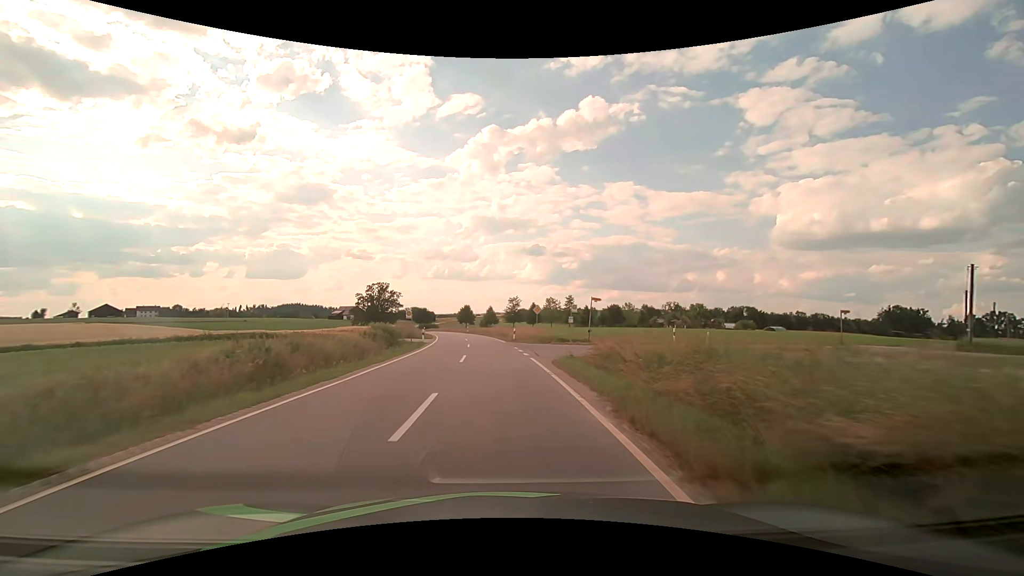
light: Day
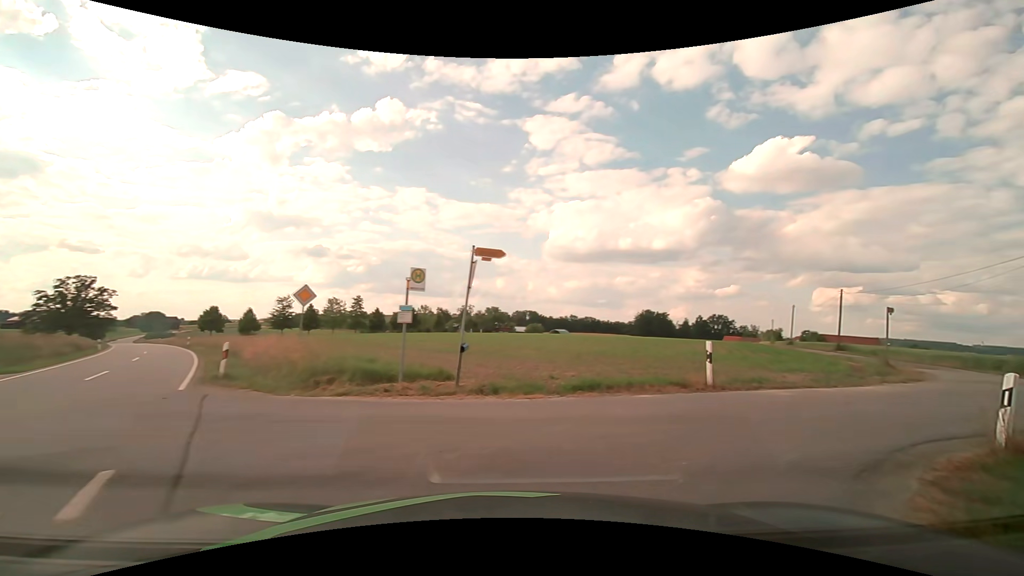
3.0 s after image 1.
(+1.0, +22.4) m; +23°
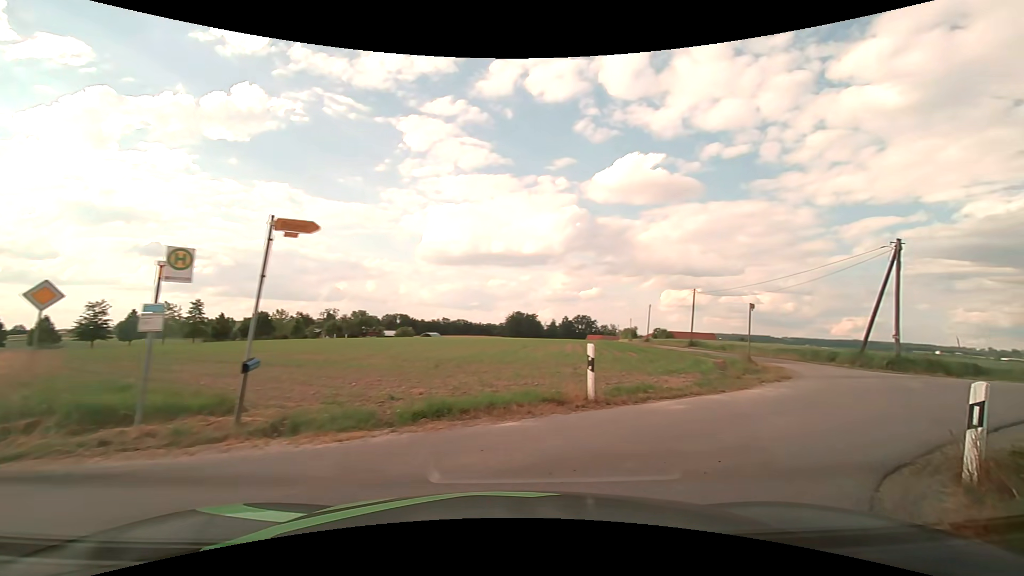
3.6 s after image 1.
(+0.4, +3.0) m; +15°
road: unclassified
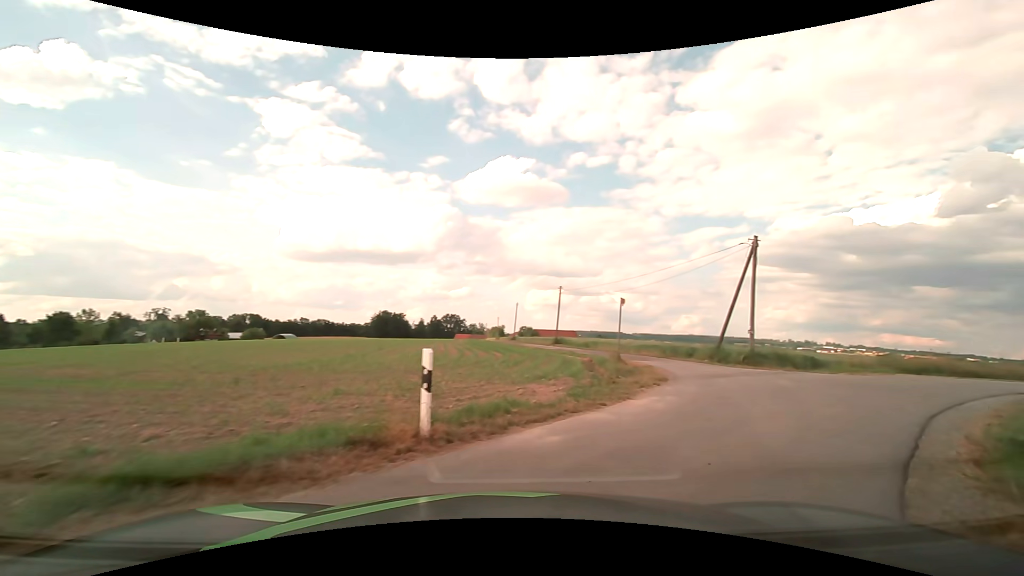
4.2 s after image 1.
(+0.4, +3.1) m; +14°
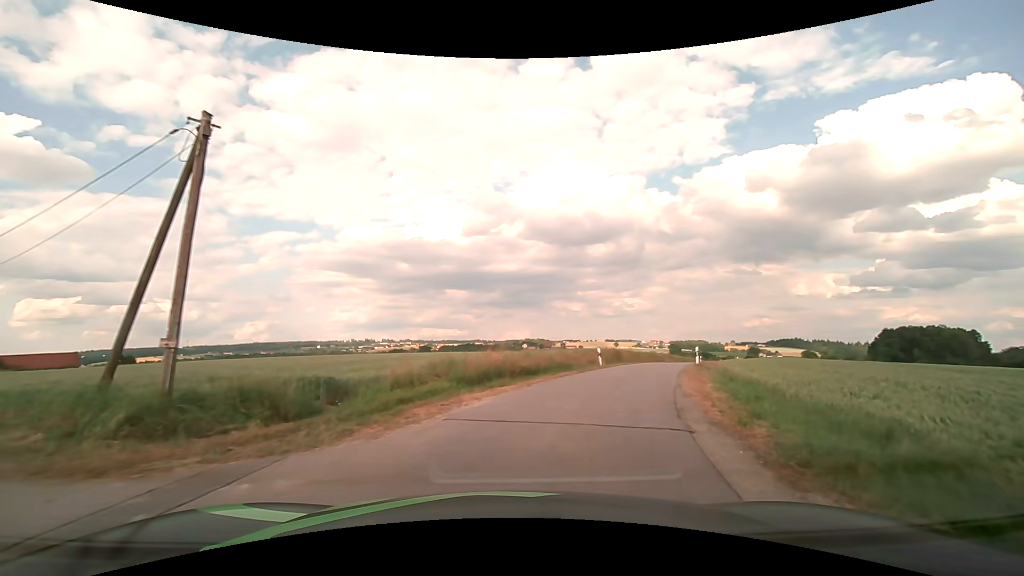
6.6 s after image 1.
(+7.2, +12.3) m; +48°
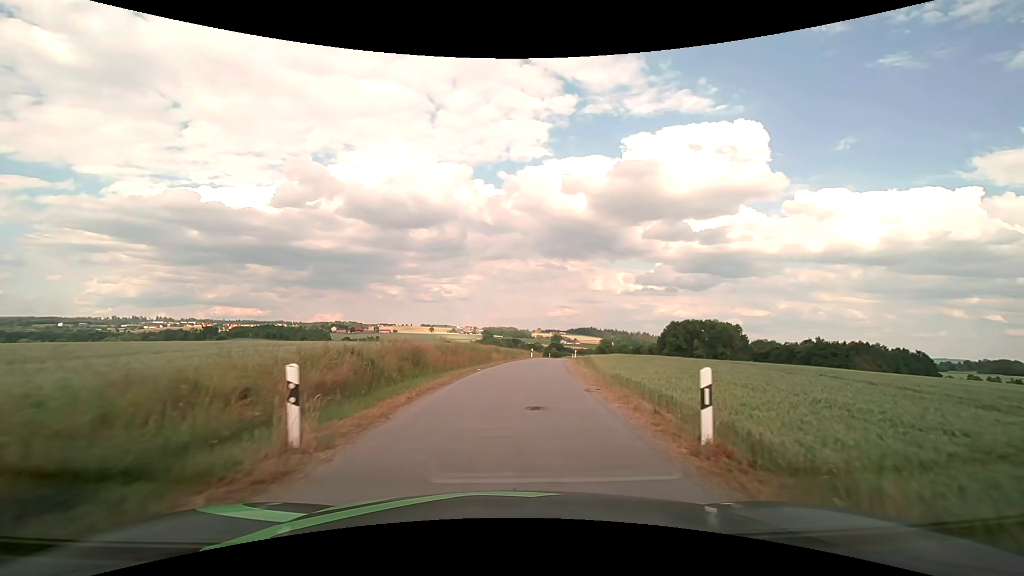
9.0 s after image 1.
(+4.5, +21.0) m; +21°
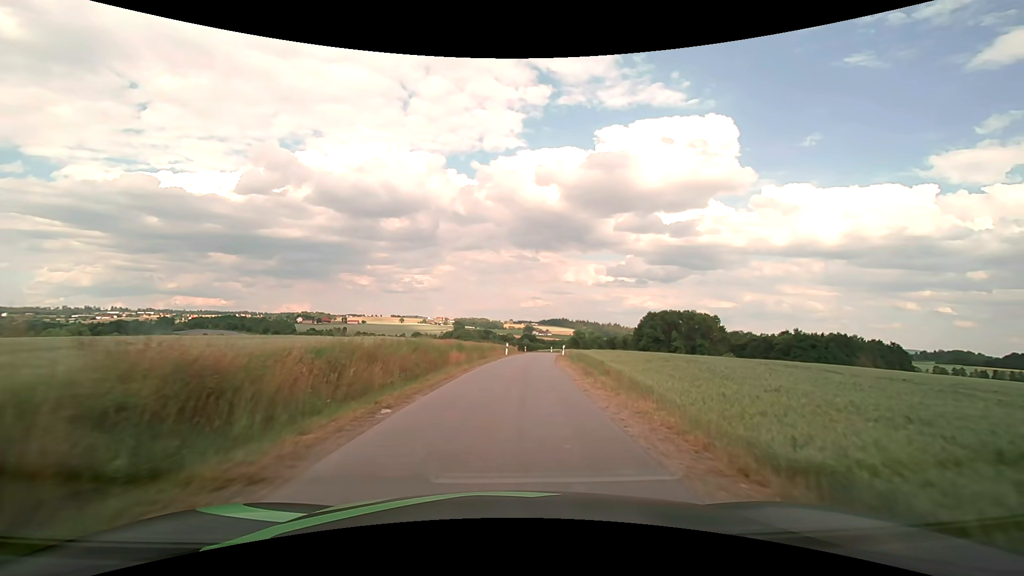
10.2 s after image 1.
(+0.3, +13.5) m; +3°
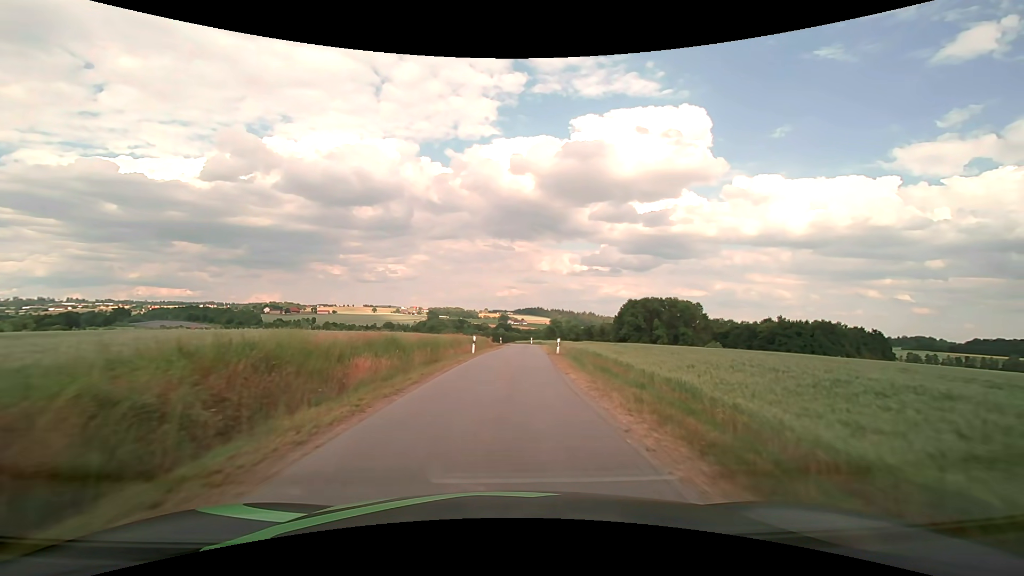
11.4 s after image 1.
(+0.4, +14.3) m; +3°
(0, +10) (0, +20) (+1, +30) (+2, +40) (+2, +50) (+3, +60) (+3, +70) (+2, +80) (-1, +89) (-7, +97) m
